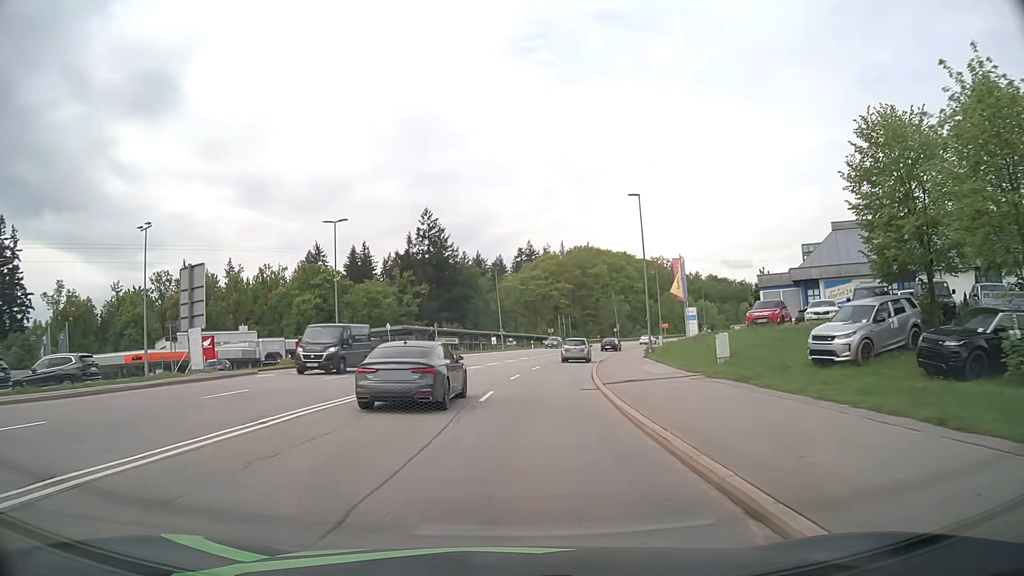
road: secondary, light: Day
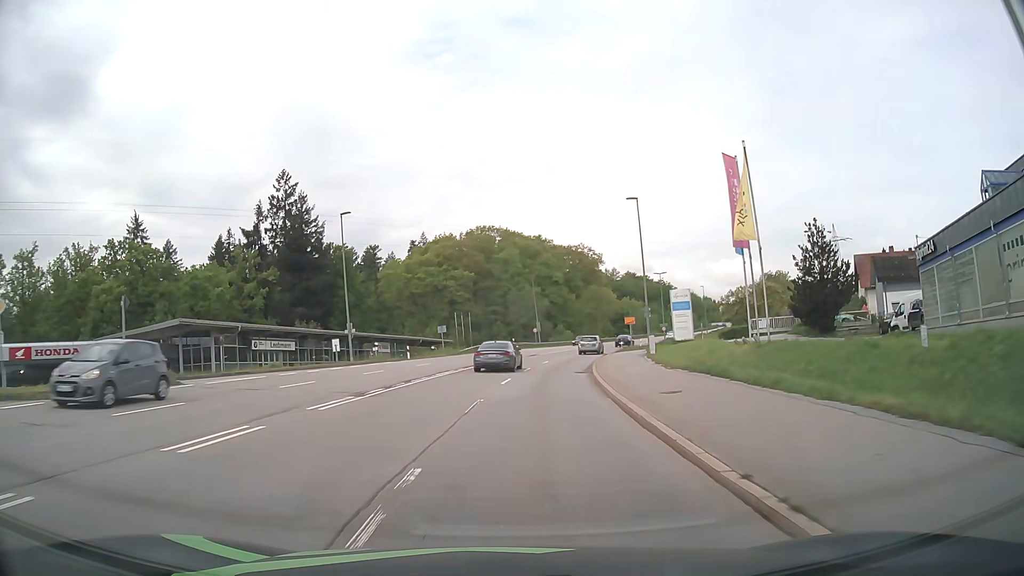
(+2.7, +38.4) m; +8°
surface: asphalt
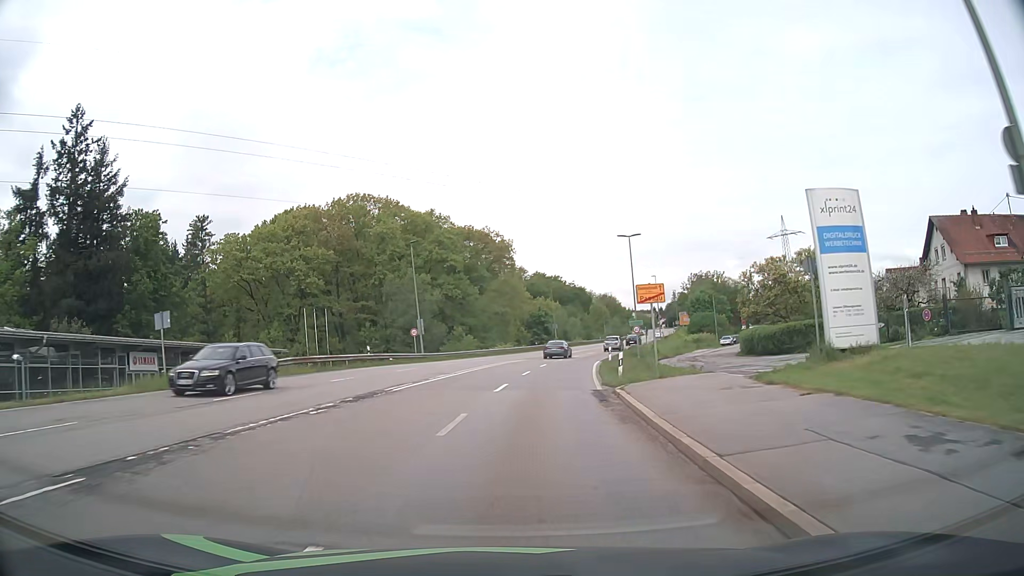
(+3.0, +38.6) m; +9°
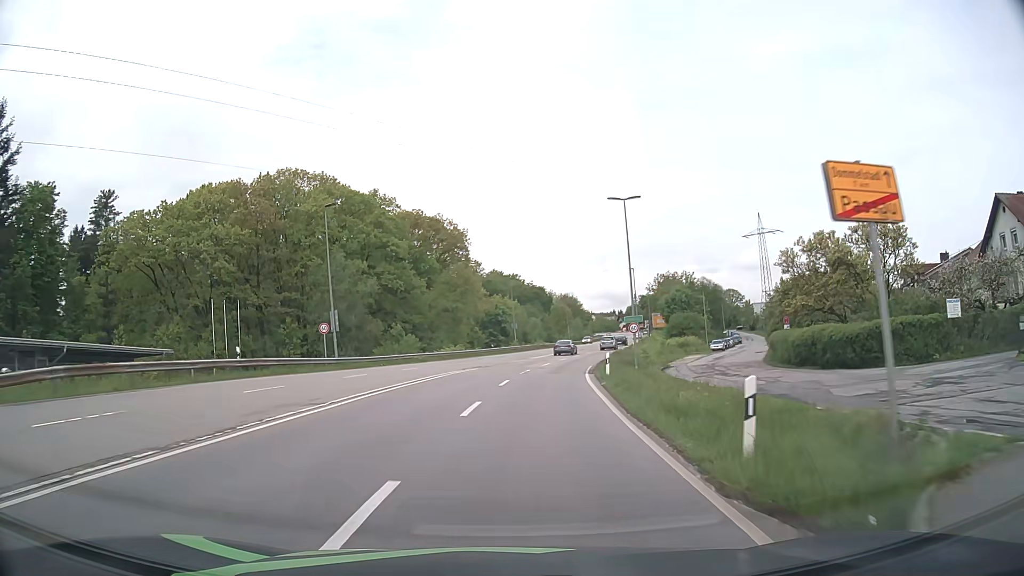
(+0.5, +15.5) m; +4°
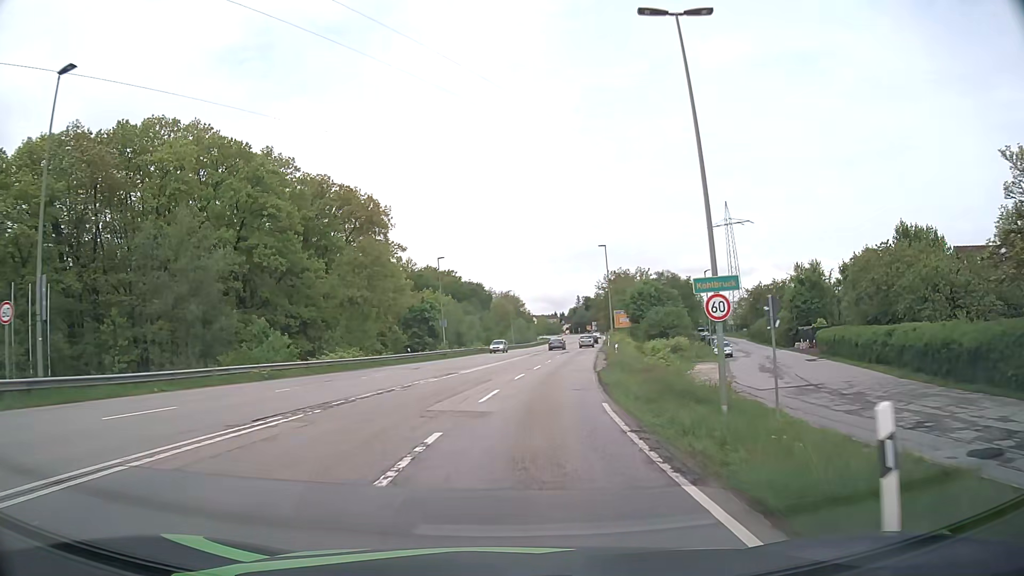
(+1.1, +23.9) m; +5°
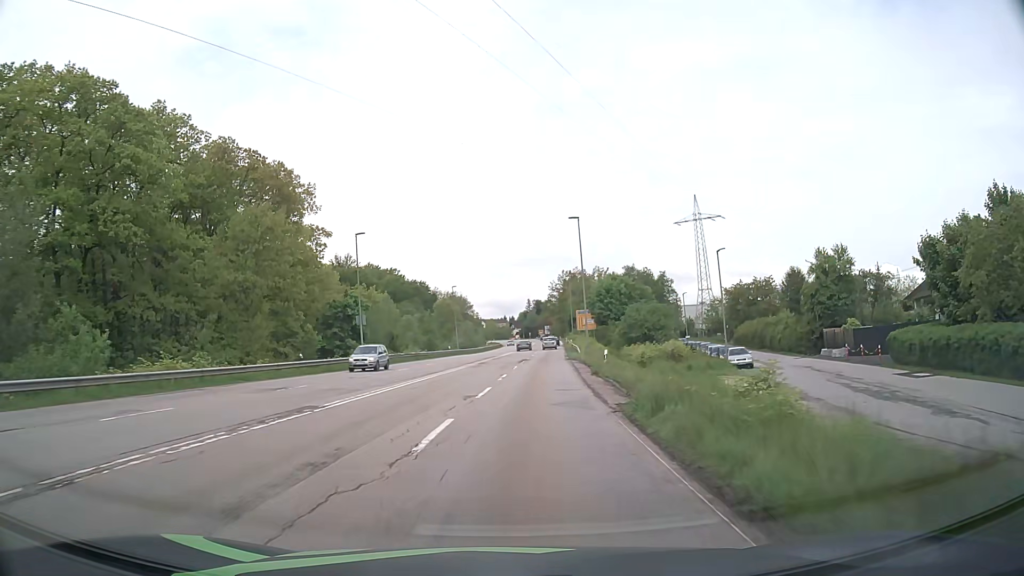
(+0.7, +16.9) m; +4°
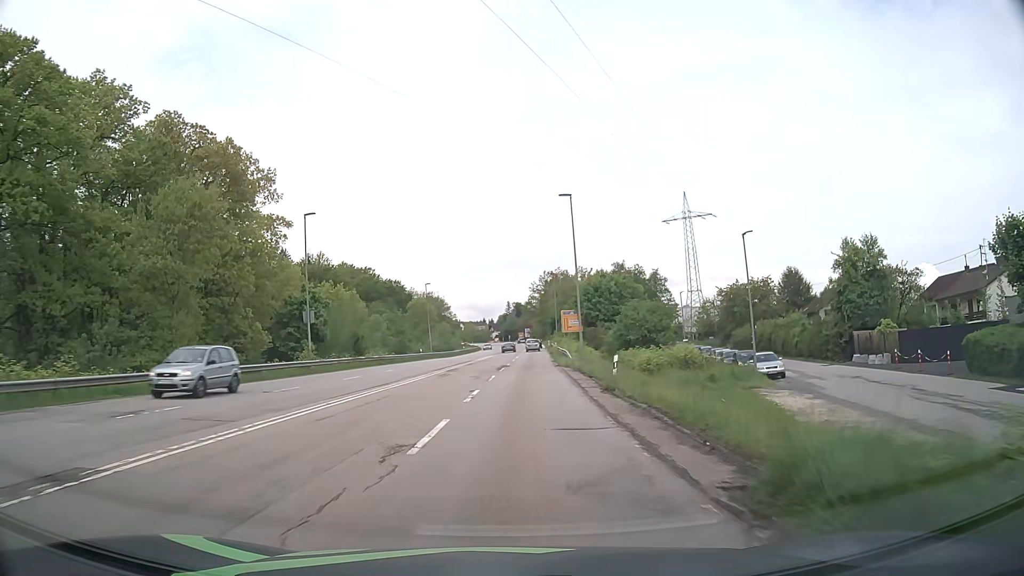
(+0.1, +8.7) m; +2°
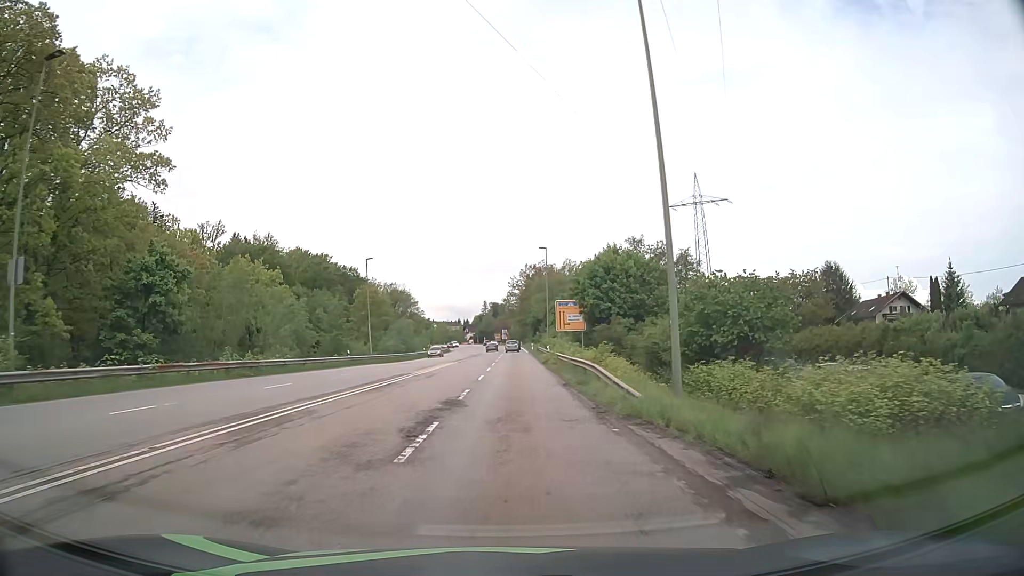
(+0.5, +26.4) m; +2°
(0, +10) (0, +20) (0, +30) (0, +40) (0, +50) (+1, +60) (+1, +70) (+1, +80) (+1, +90) (+1, +100) m
